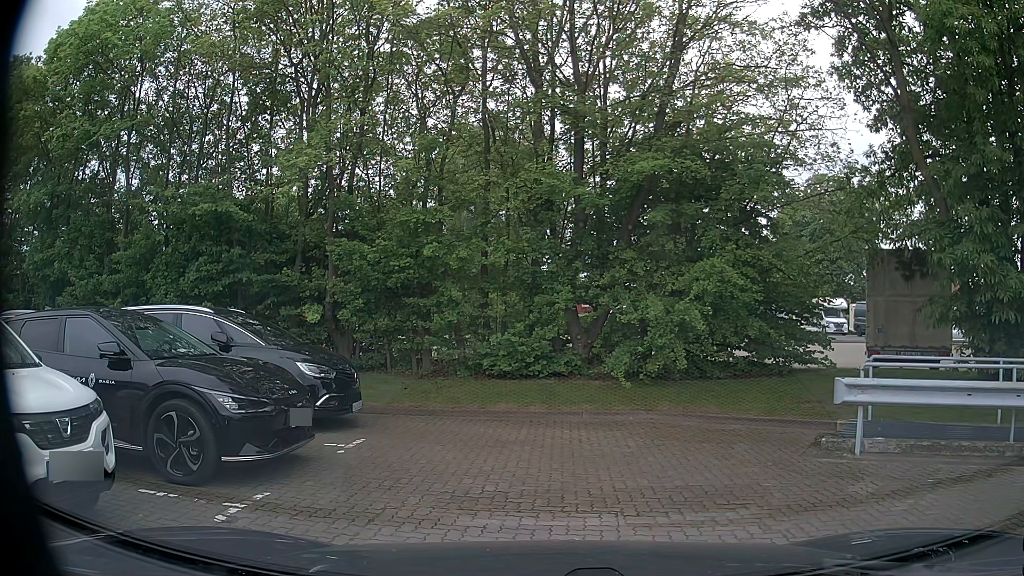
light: Day
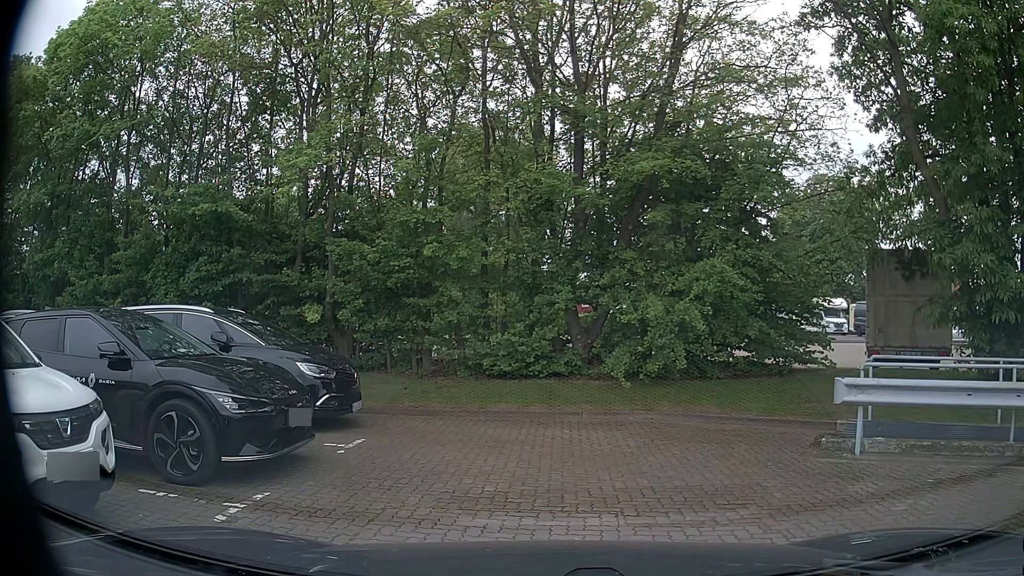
(0.0, 0.0) m; 0°
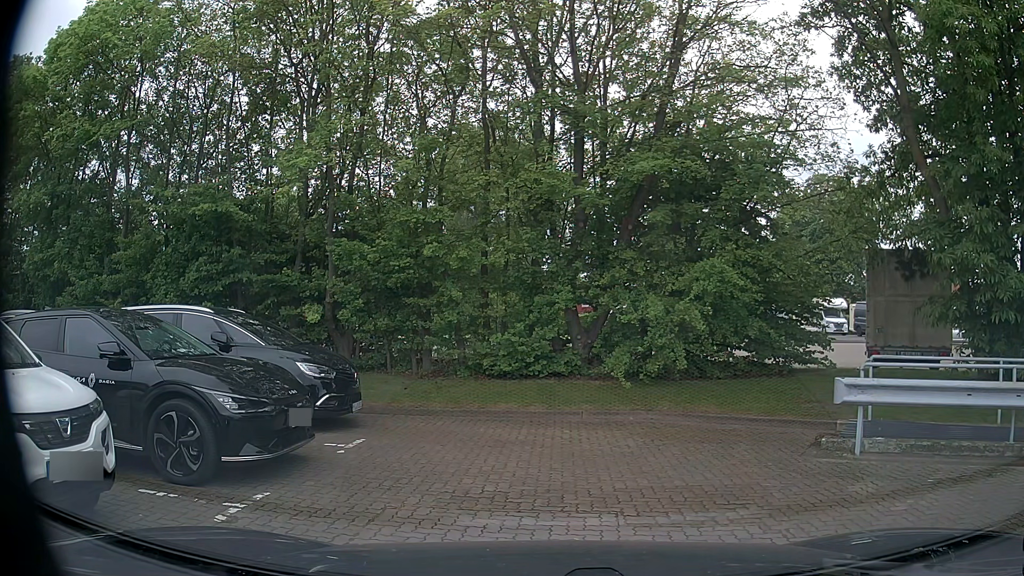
(0.0, 0.0) m; 0°
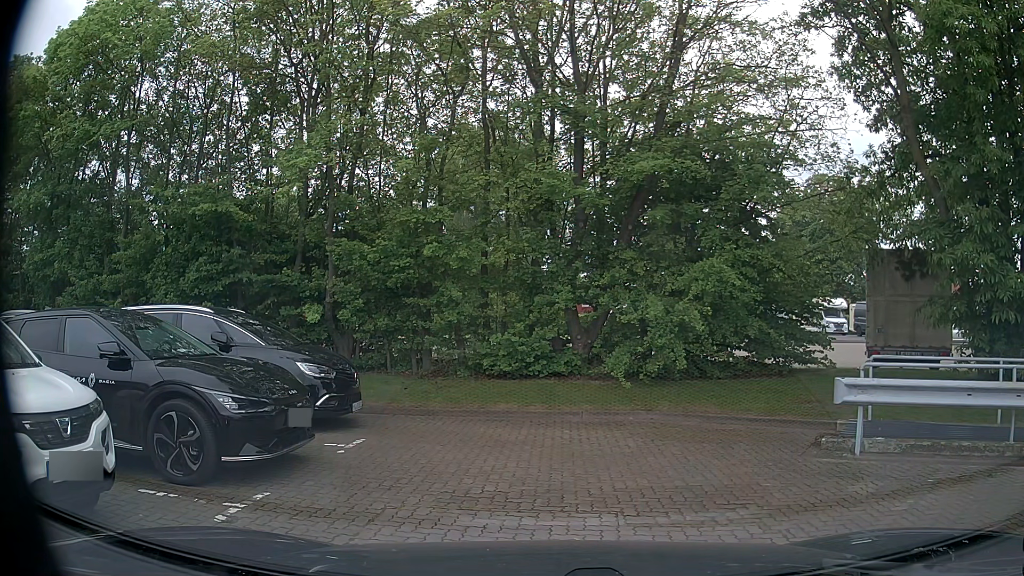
(0.0, 0.0) m; 0°
